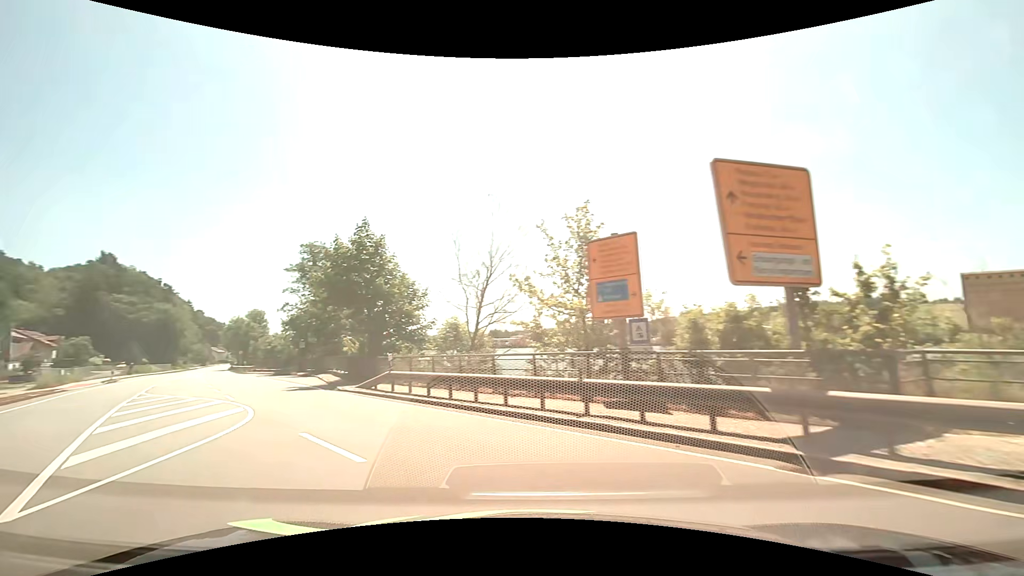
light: Day
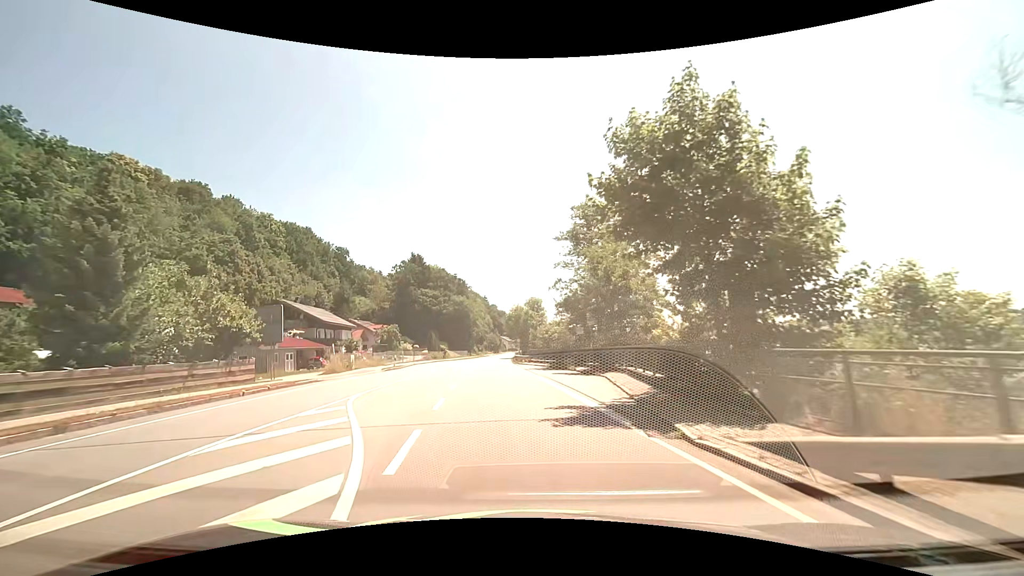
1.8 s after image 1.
(-5.4, +13.7) m; -32°
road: primary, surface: asphalt
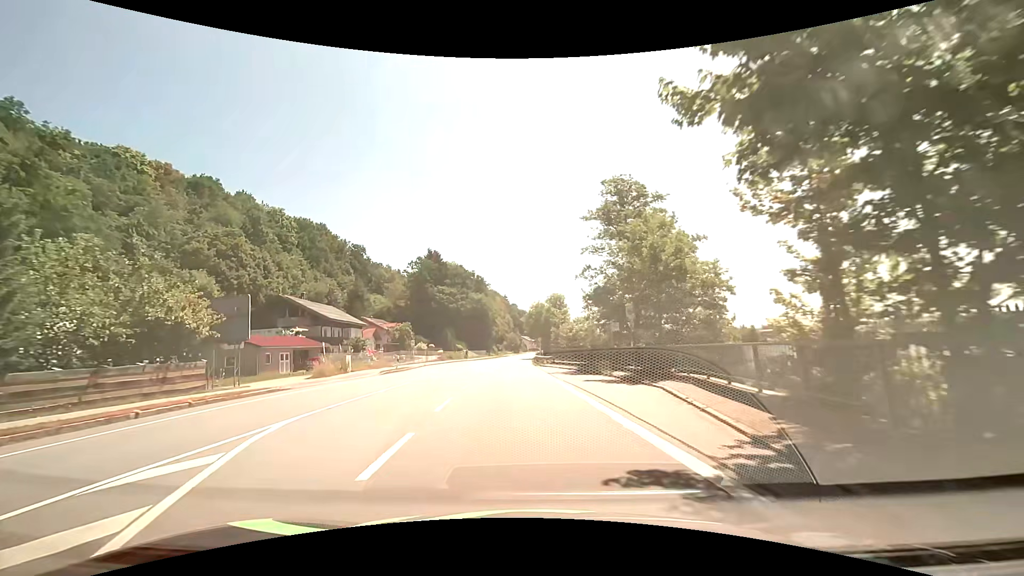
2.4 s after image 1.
(-0.1, +6.4) m; -2°
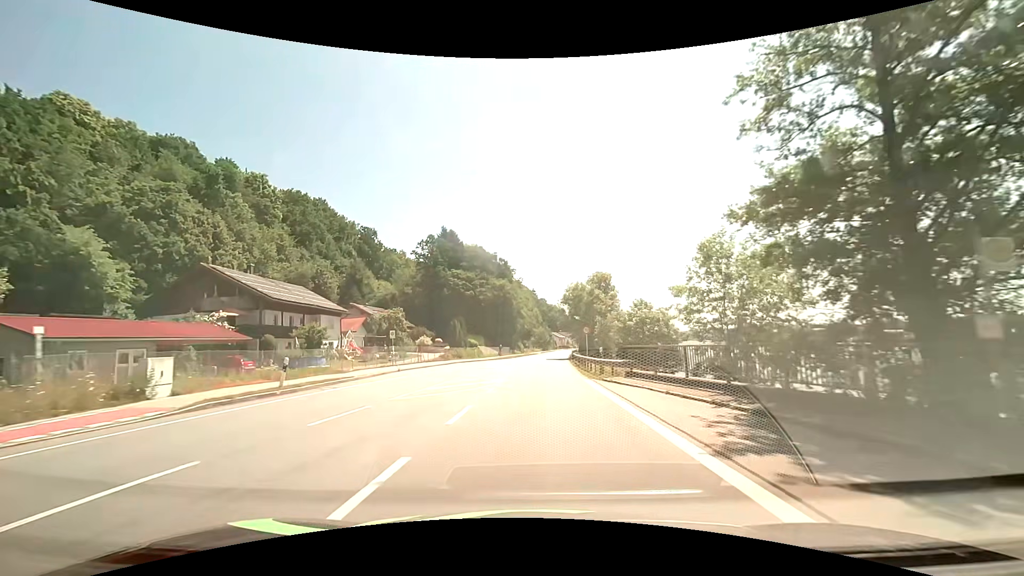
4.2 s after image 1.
(-1.0, +22.8) m; -3°
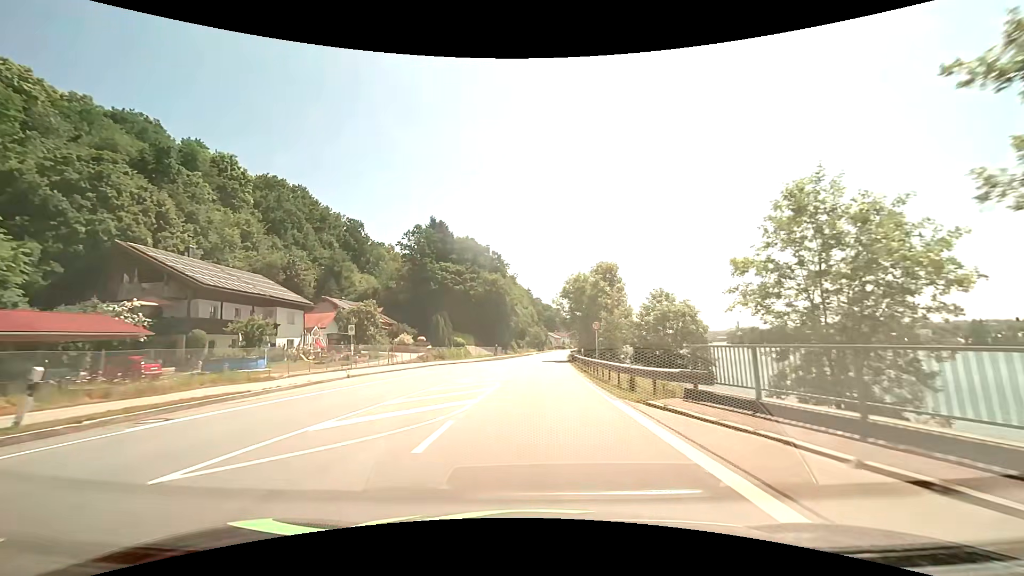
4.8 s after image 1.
(0.0, +8.7) m; 0°
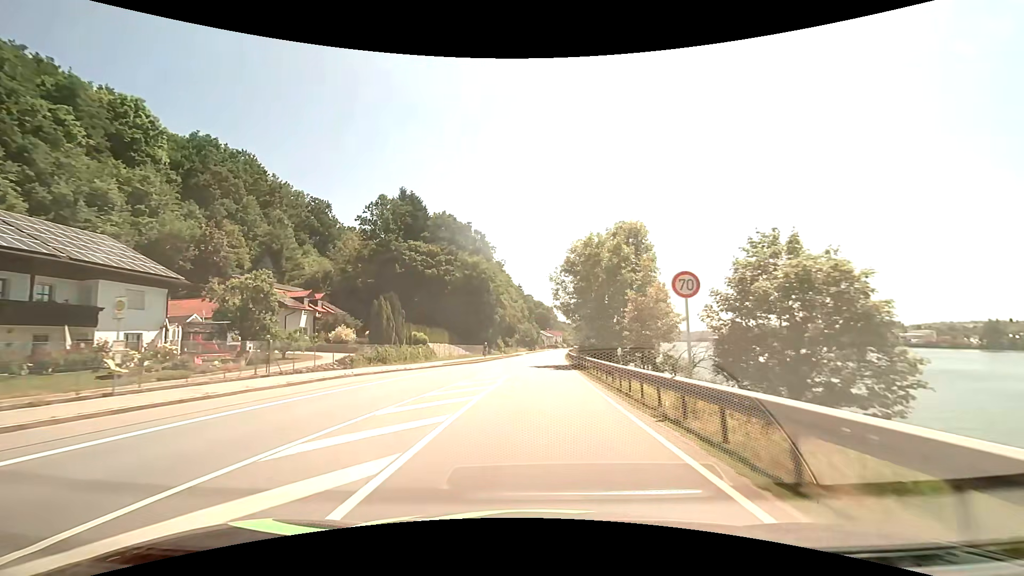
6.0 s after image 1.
(+0.4, +18.9) m; +1°
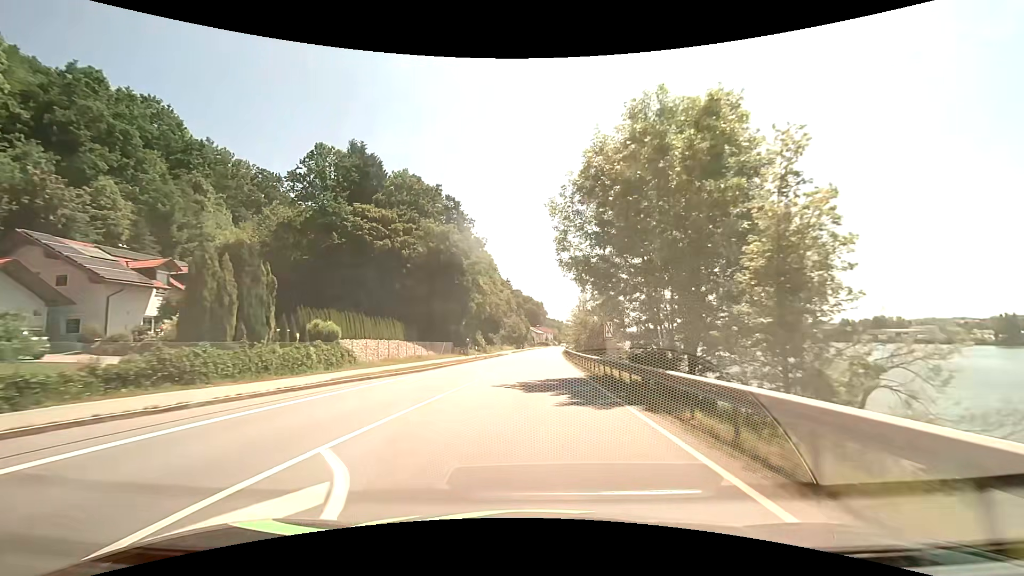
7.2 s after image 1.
(+0.2, +20.3) m; +1°
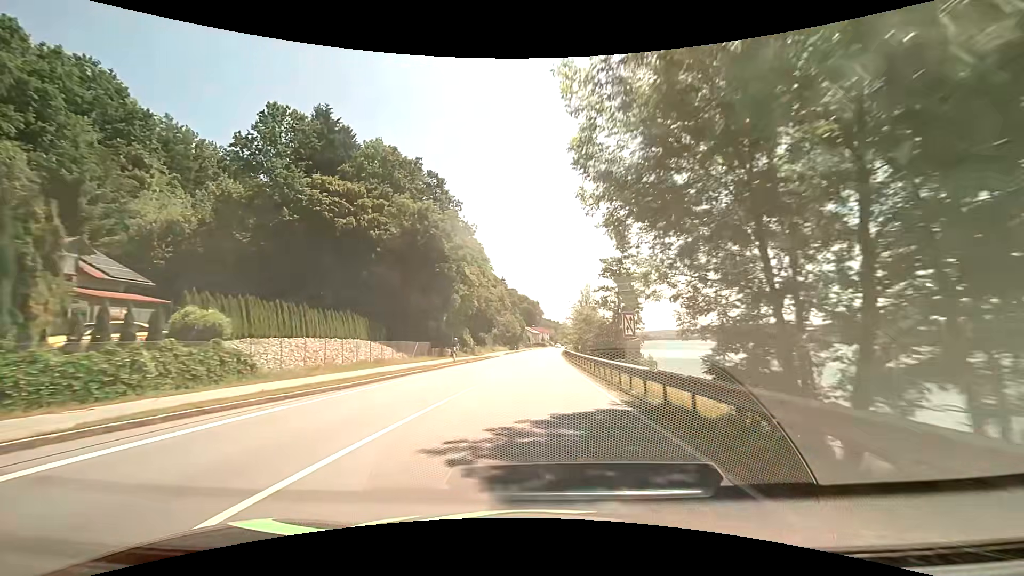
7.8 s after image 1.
(0.0, +10.4) m; 0°
(0, +10) (0, +20) (0, +30) (+1, +40) (+1, +50) (+2, +60) (+2, +70) (+3, +80) (+3, +90) (+4, +100) m
